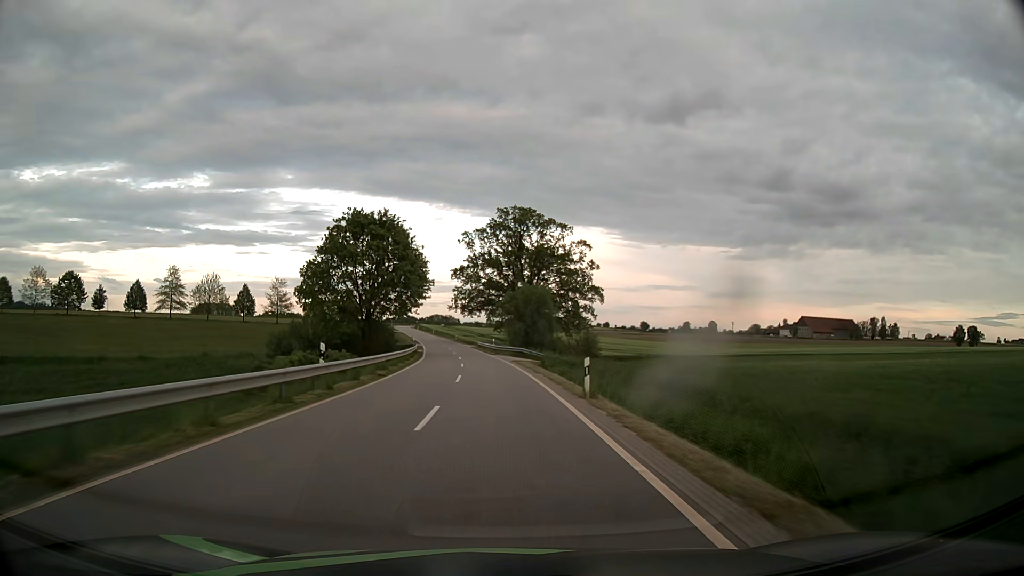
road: tertiary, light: Day
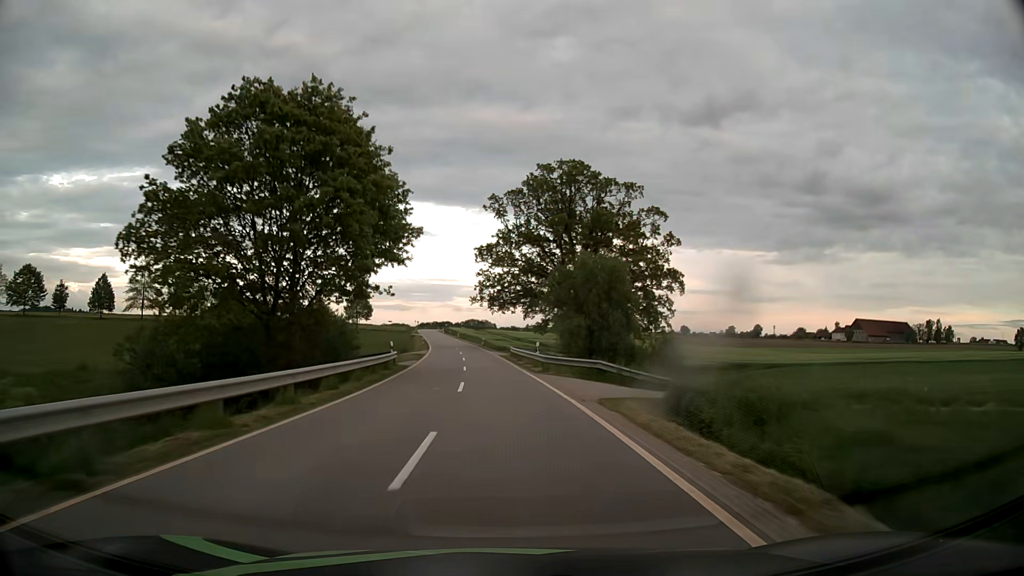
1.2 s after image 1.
(-0.9, +28.4) m; -3°
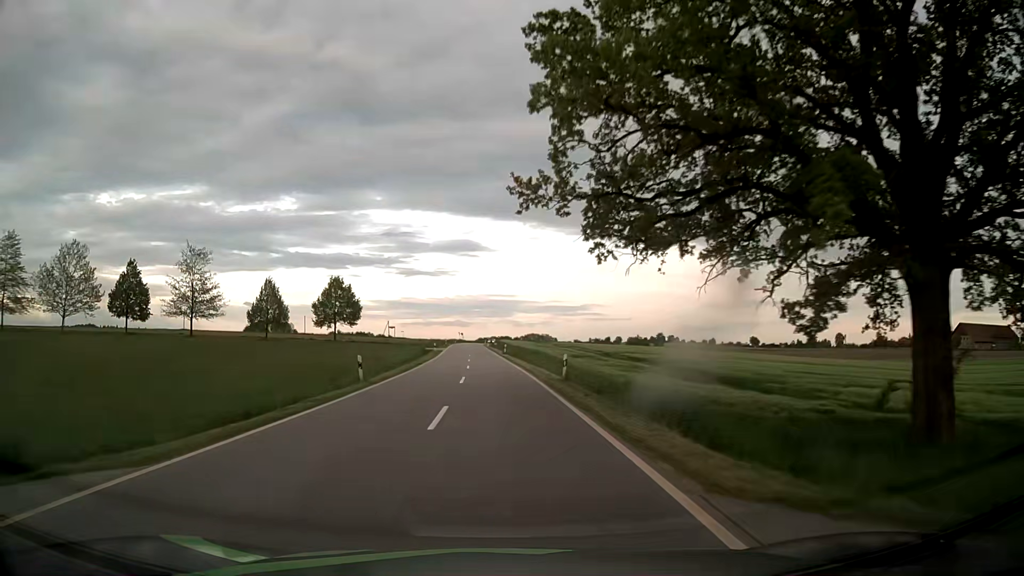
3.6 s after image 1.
(-2.6, +56.6) m; -5°
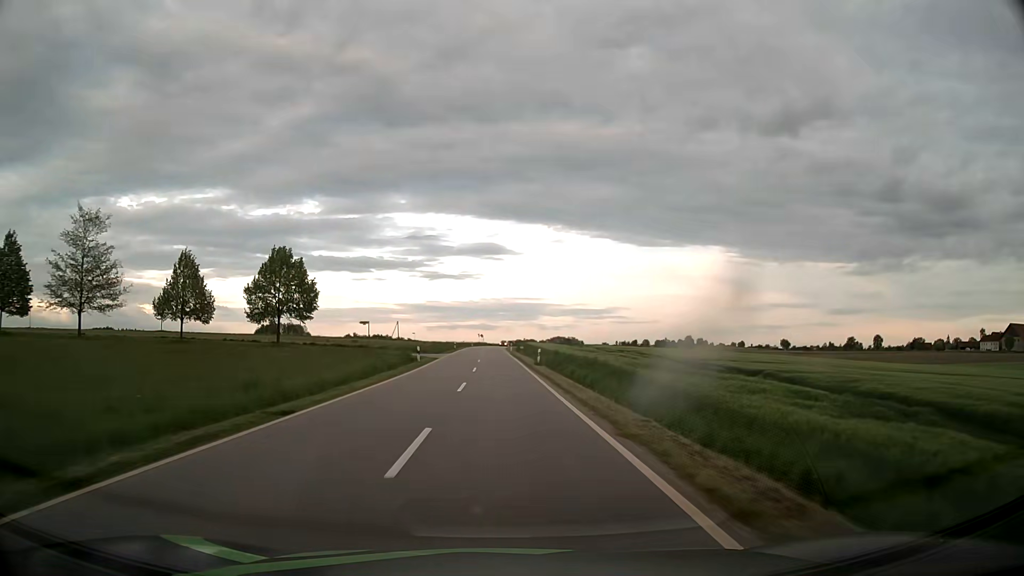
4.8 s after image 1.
(-0.6, +28.2) m; -2°
(0, +10) (0, +20) (-1, +30) (-1, +40) (-1, +50) (-1, +60) (-2, +70) (-2, +80) (-2, +90) (-3, +100) m
